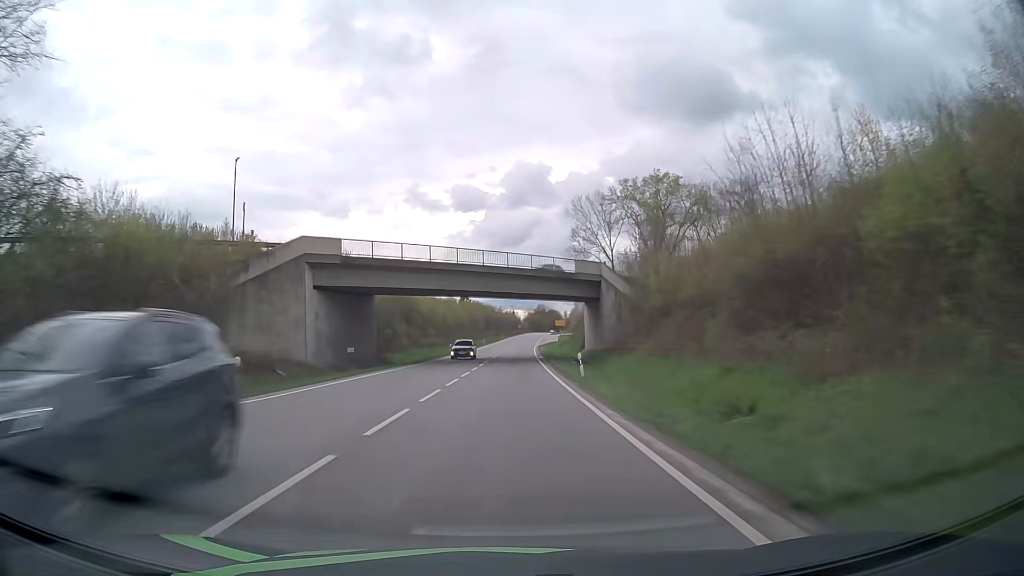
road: primary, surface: asphalt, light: Day
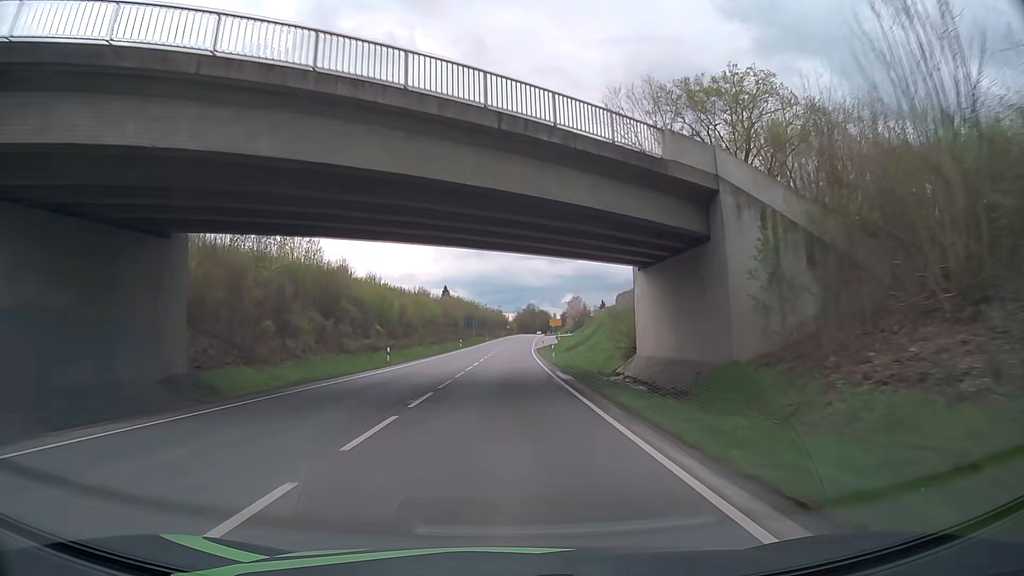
(+0.3, +31.6) m; +1°
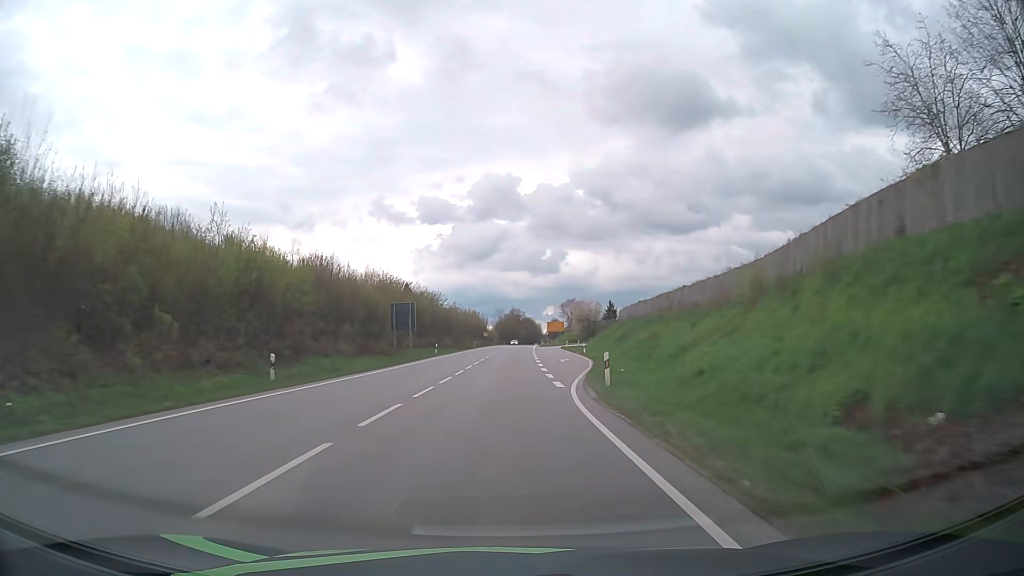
(+0.4, +63.1) m; +2°
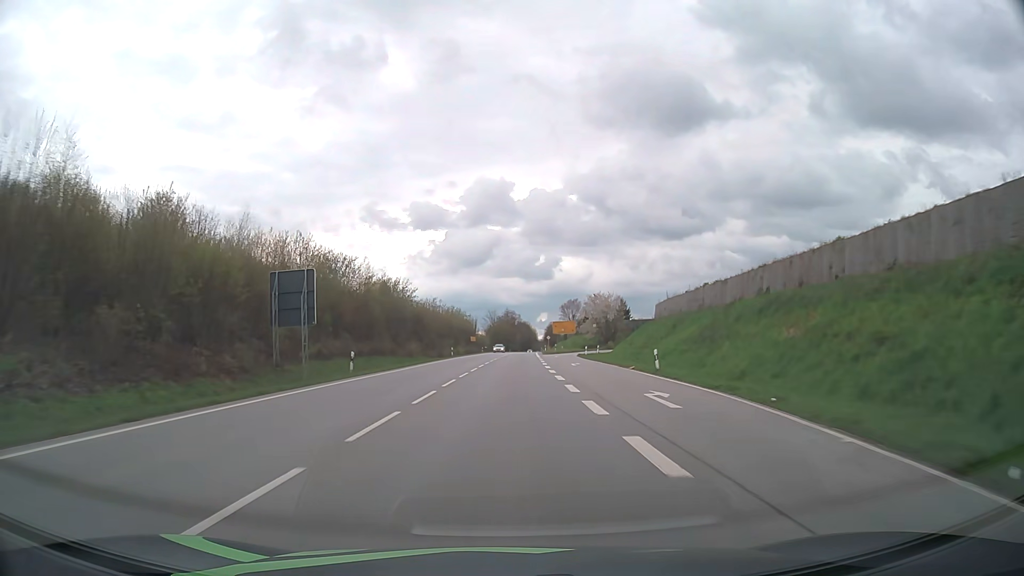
(+0.1, +31.3) m; +1°
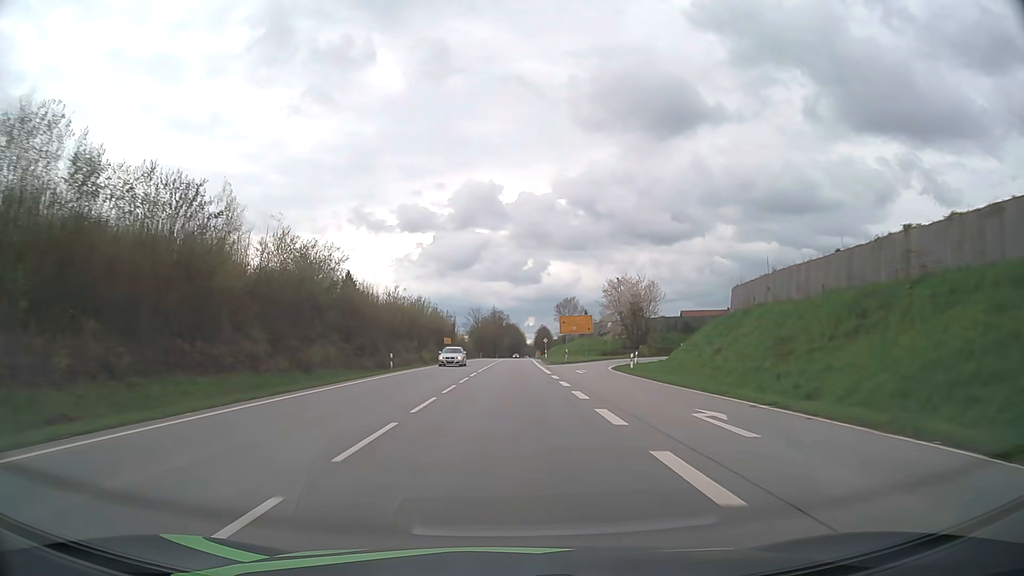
(+0.2, +31.1) m; +1°
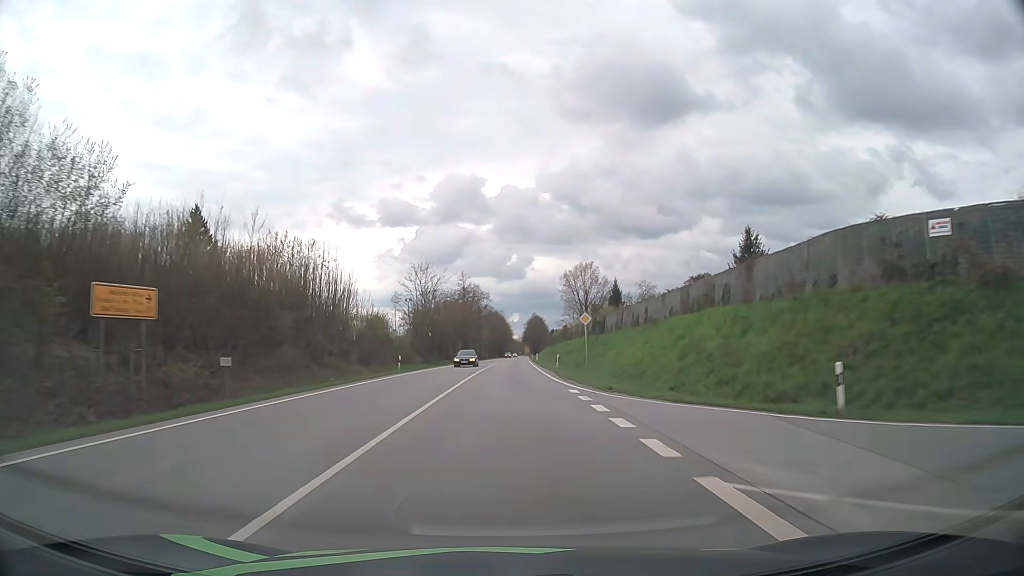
(+1.1, +77.3) m; +1°
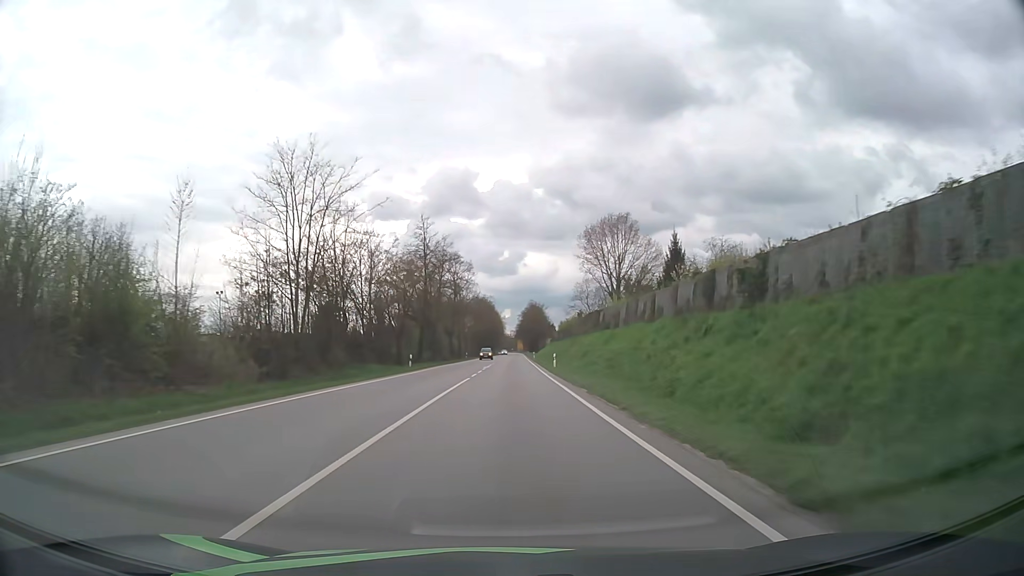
(+0.3, +46.3) m; +1°
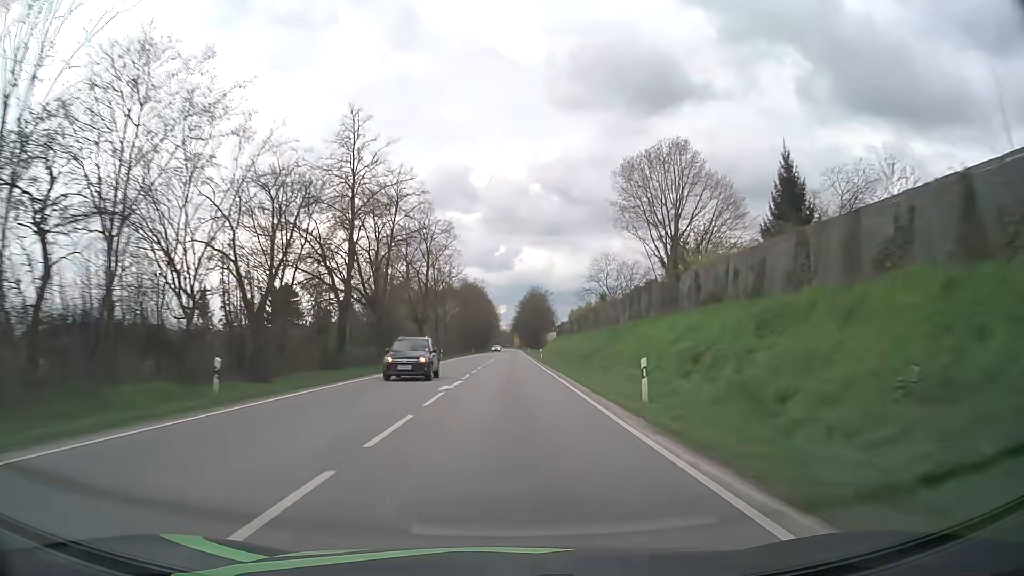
(+0.2, +31.0) m; +1°
(0, +10) (0, +20) (0, +30) (0, +40) (0, +50) (0, +60) (0, +70) (+1, +80) (+1, +90) (+1, +100) m
